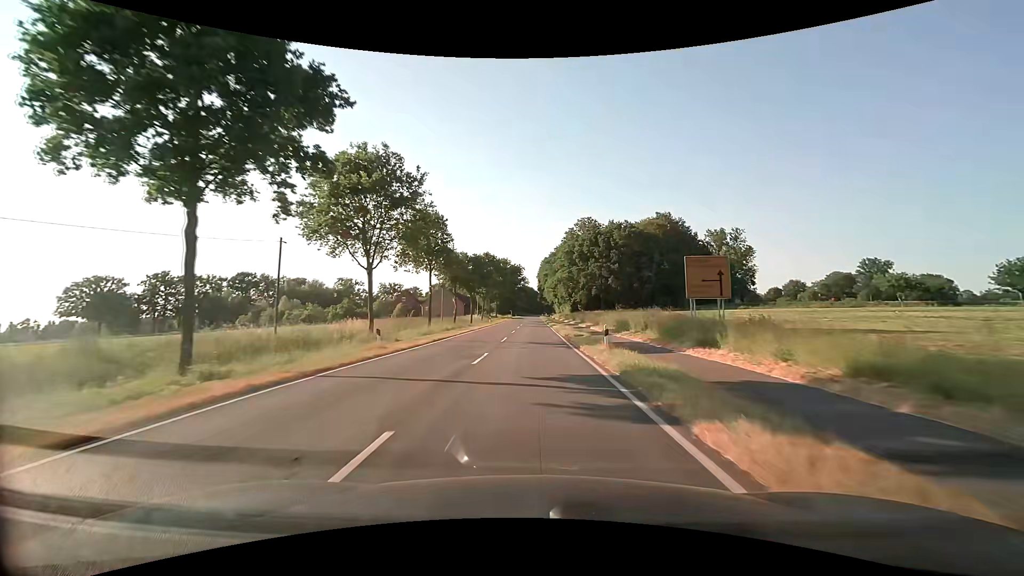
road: secondary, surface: asphalt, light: Day
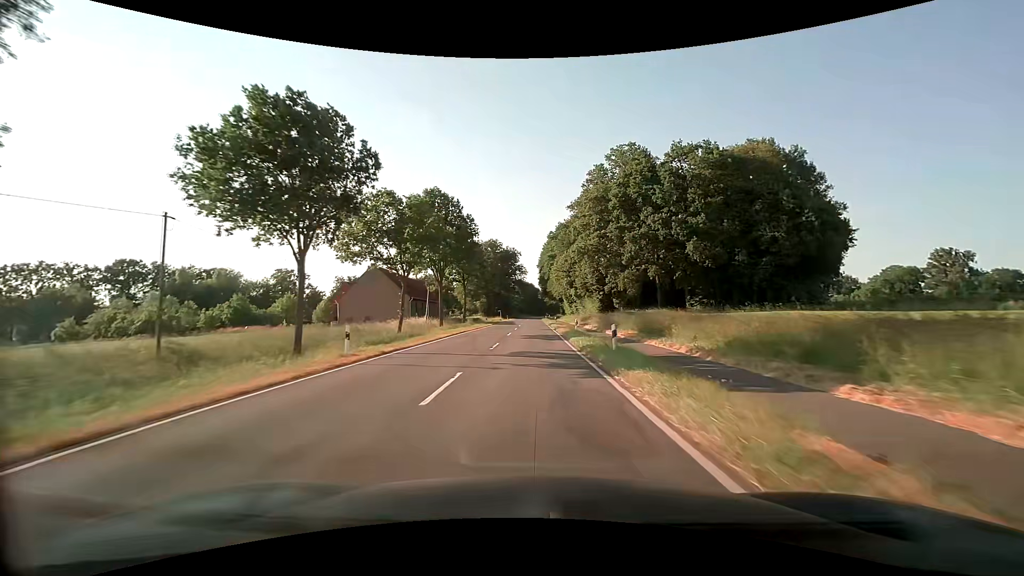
(0.0, +53.6) m; 0°
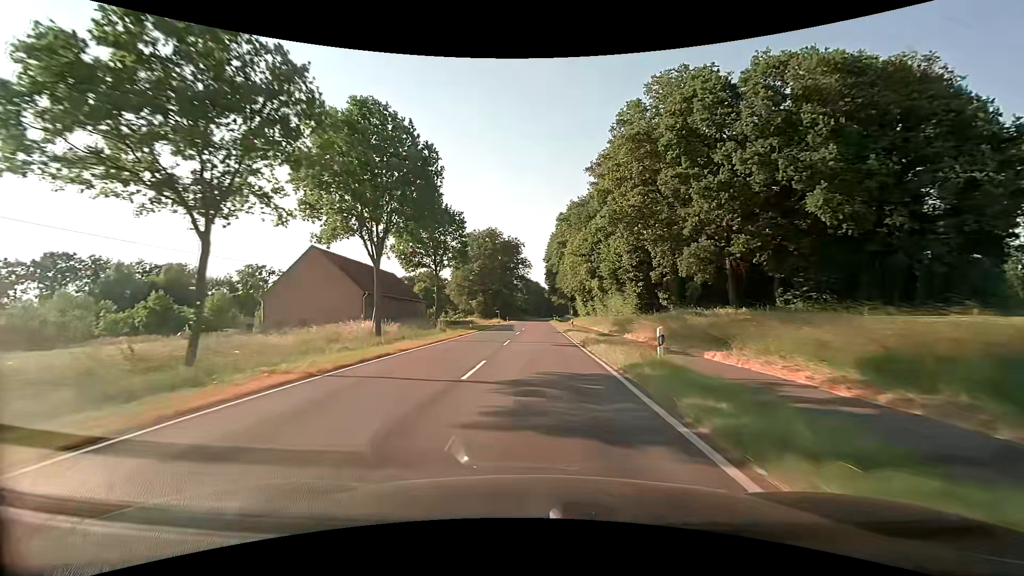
(-0.2, +21.4) m; -1°
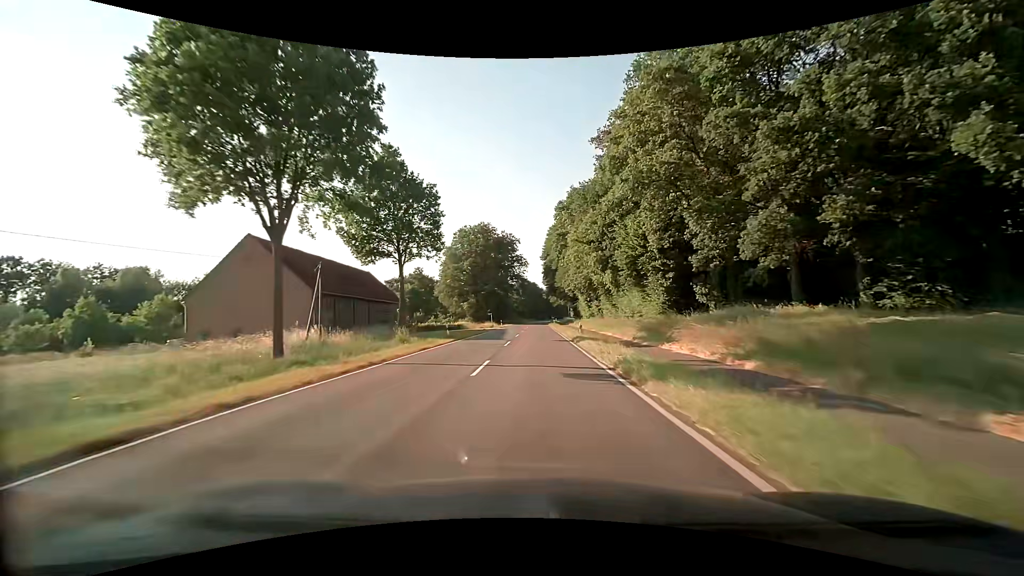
(0.0, +10.7) m; 0°
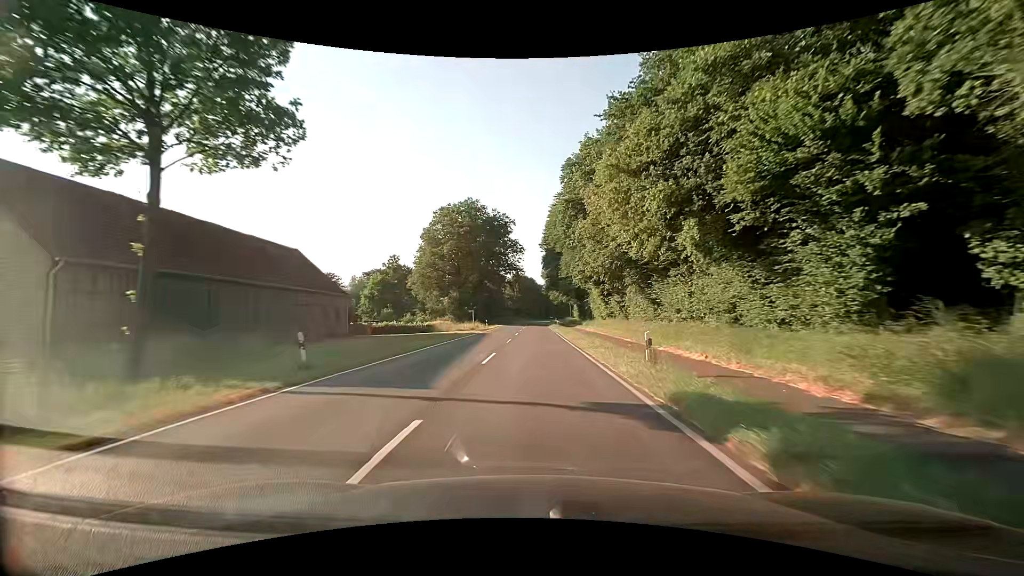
(+0.1, +21.4) m; 0°
(0, +10) (0, +20) (0, +30) (0, +40) (+1, +50) (+1, +60) (+1, +70) (+1, +80) (+1, +90) (+2, +100) m
